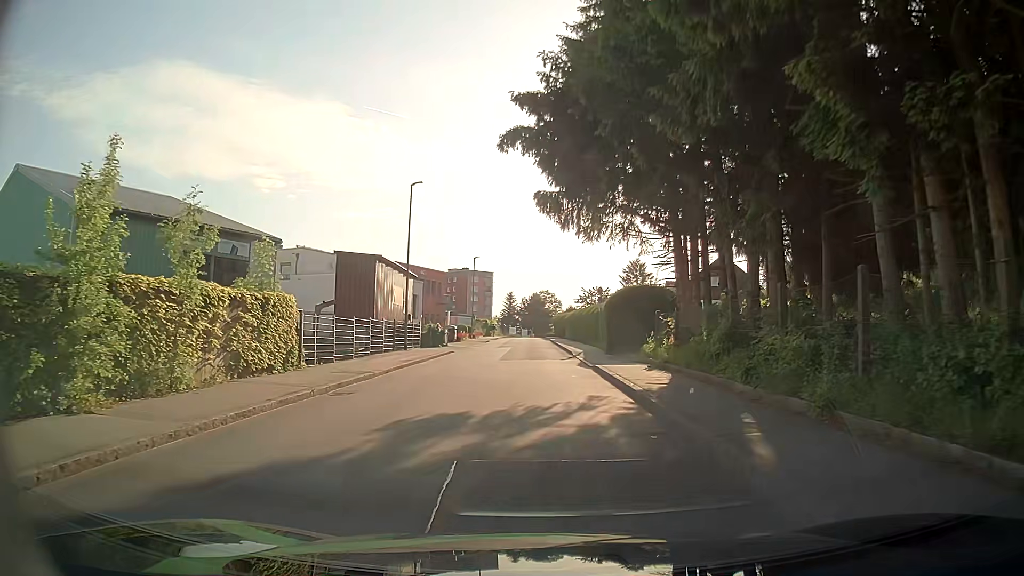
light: Day
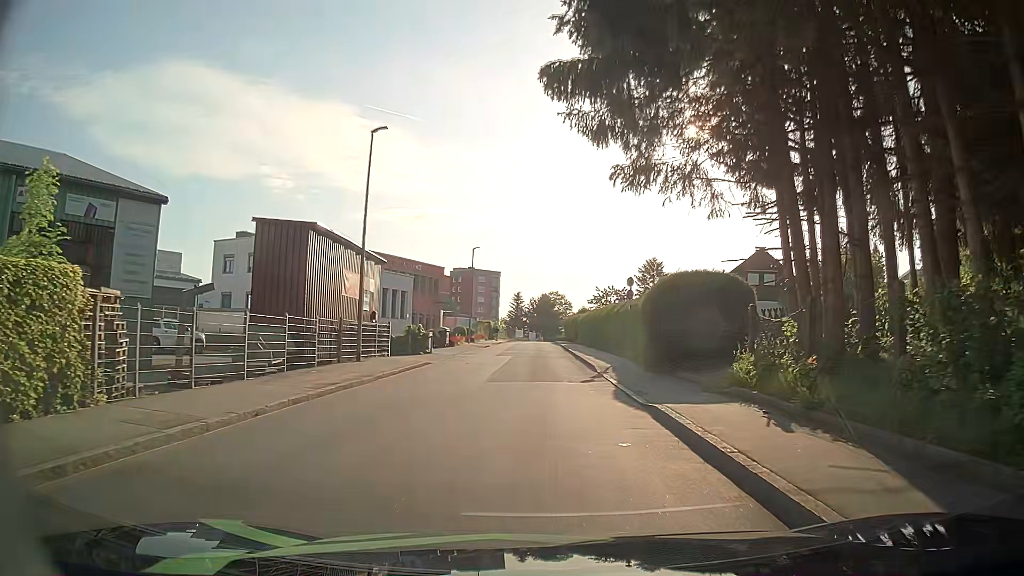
(+0.1, +9.8) m; +1°
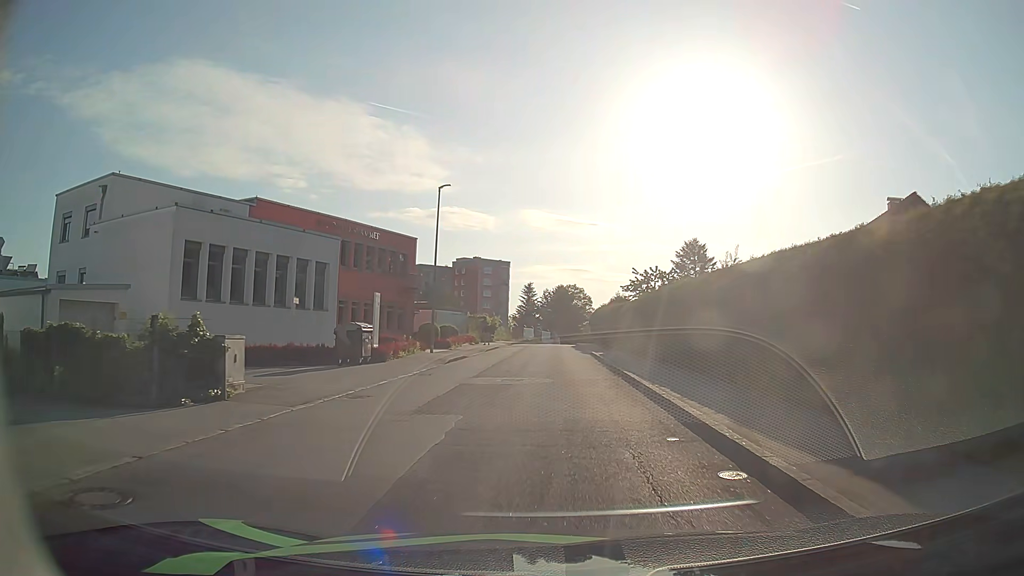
(-0.6, +25.1) m; -2°
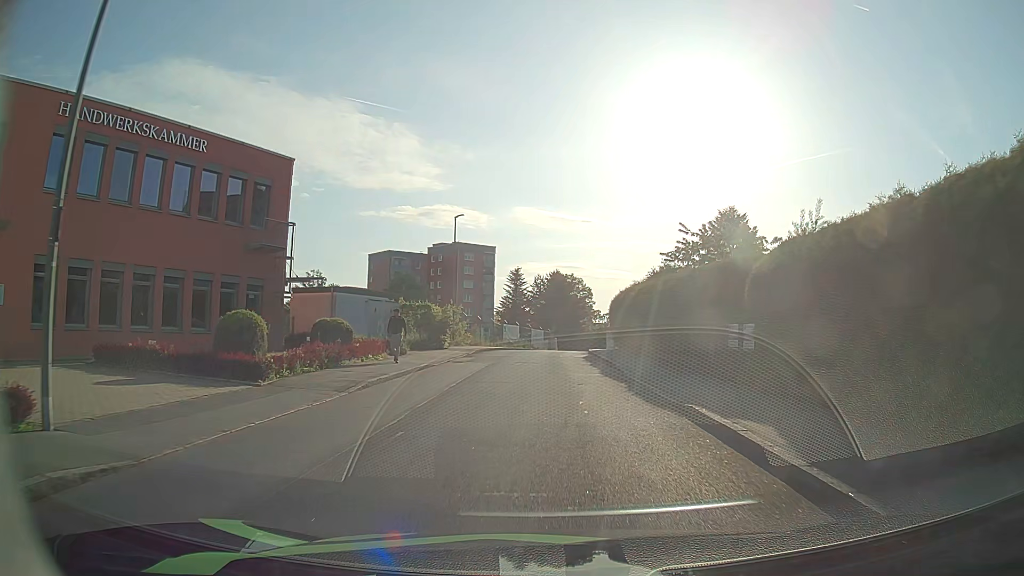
(+0.2, +26.5) m; 0°
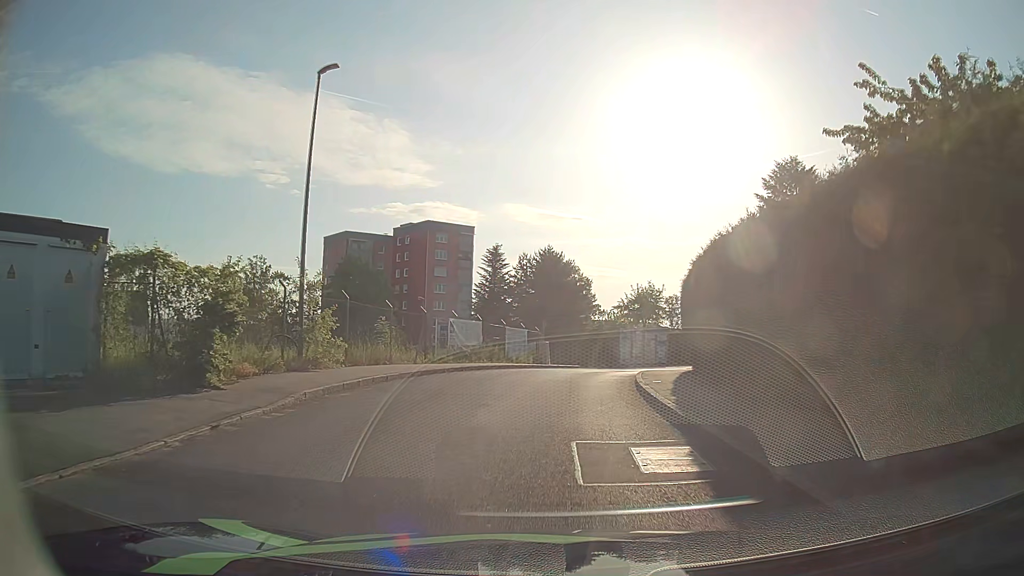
(+0.3, +25.0) m; +2°
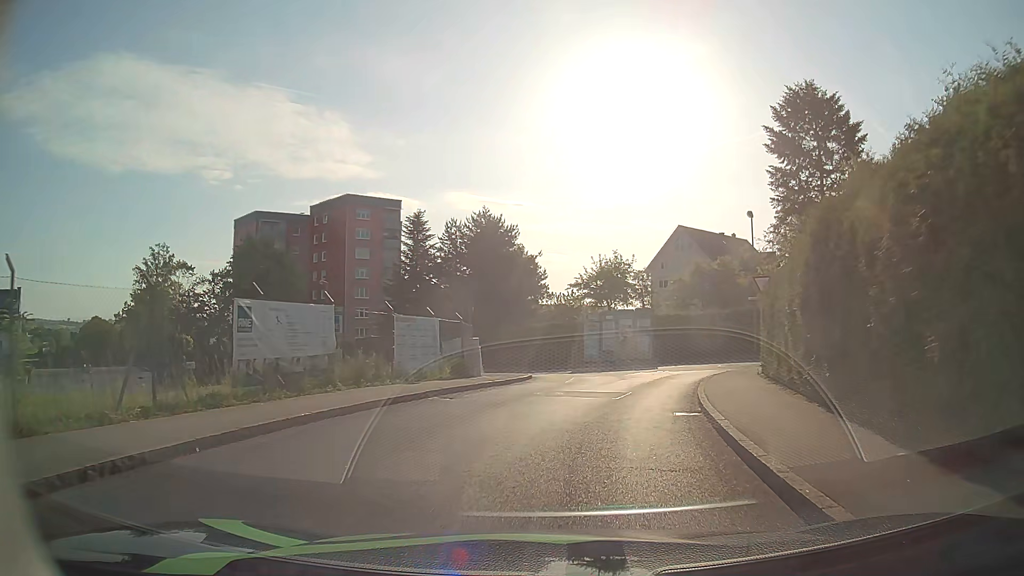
(+0.2, +16.0) m; +4°
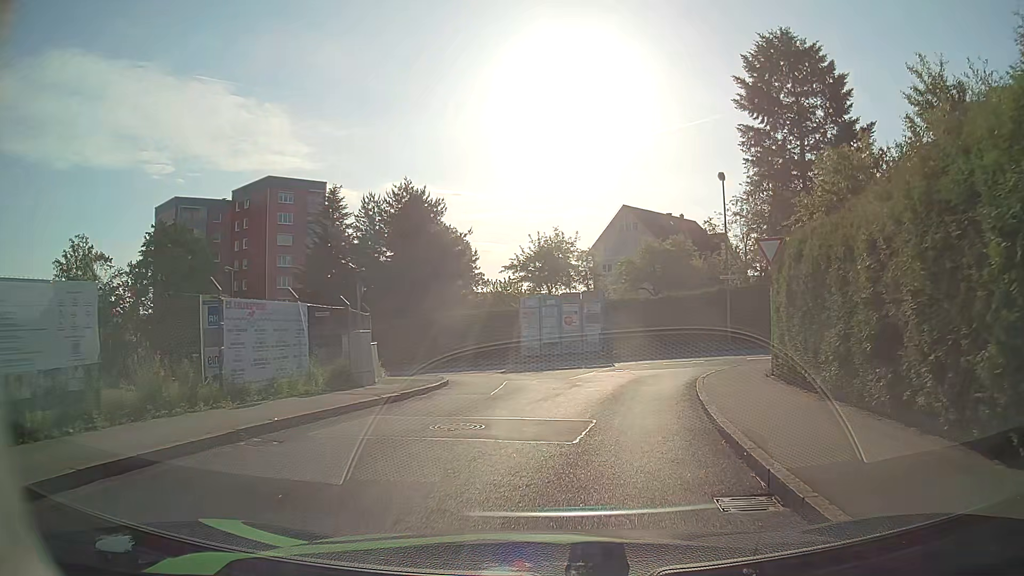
(+0.3, +6.9) m; +5°
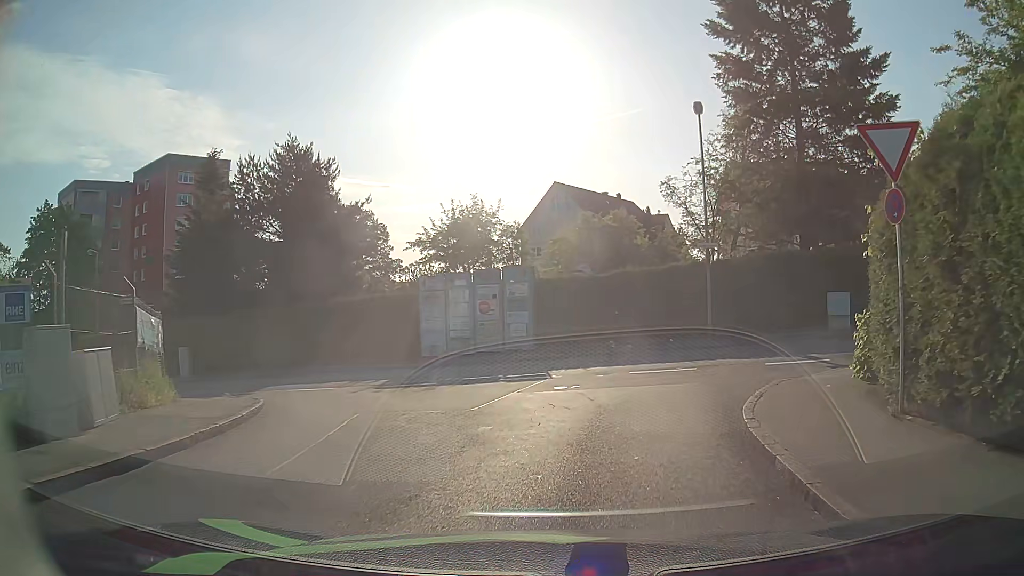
(+0.4, +9.3) m; +6°
(0, +10) (-2, +20) (-10, +25) (-19, +29) (-28, +32) (-38, +36) (-47, +40) (-56, +44) (-65, +48) (-74, +53) m
